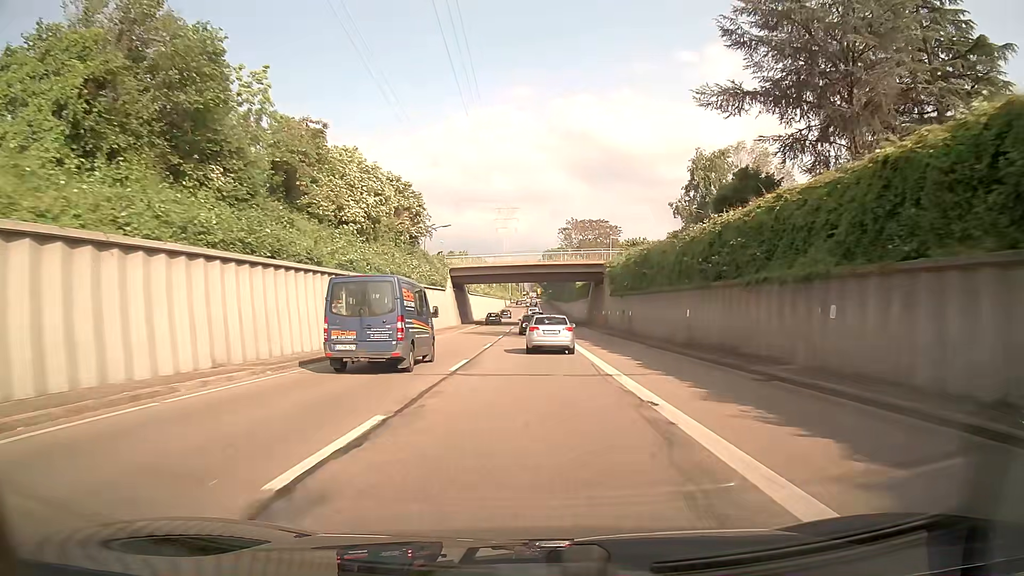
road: trunk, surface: asphalt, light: Day
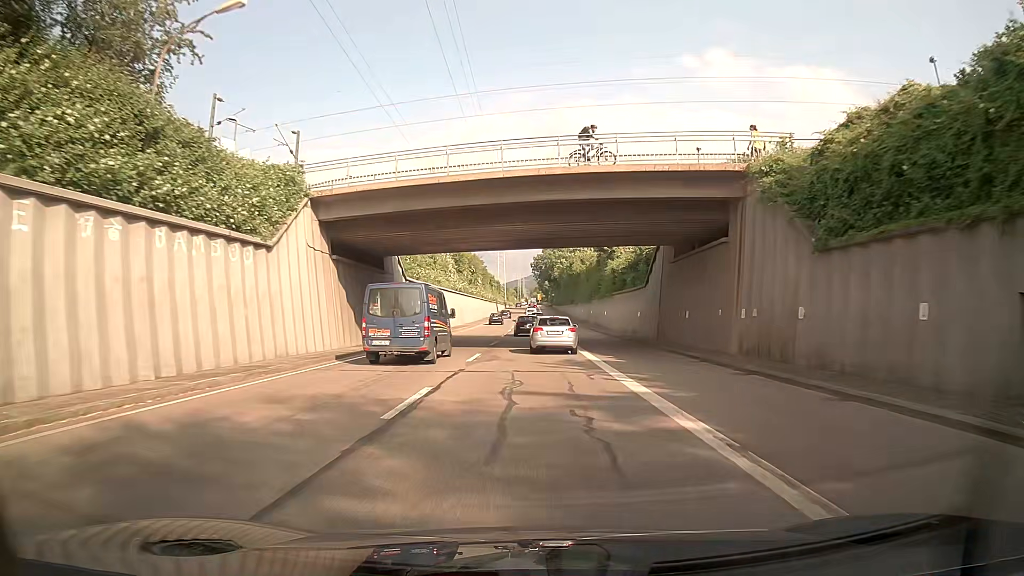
(0.0, +44.4) m; 0°
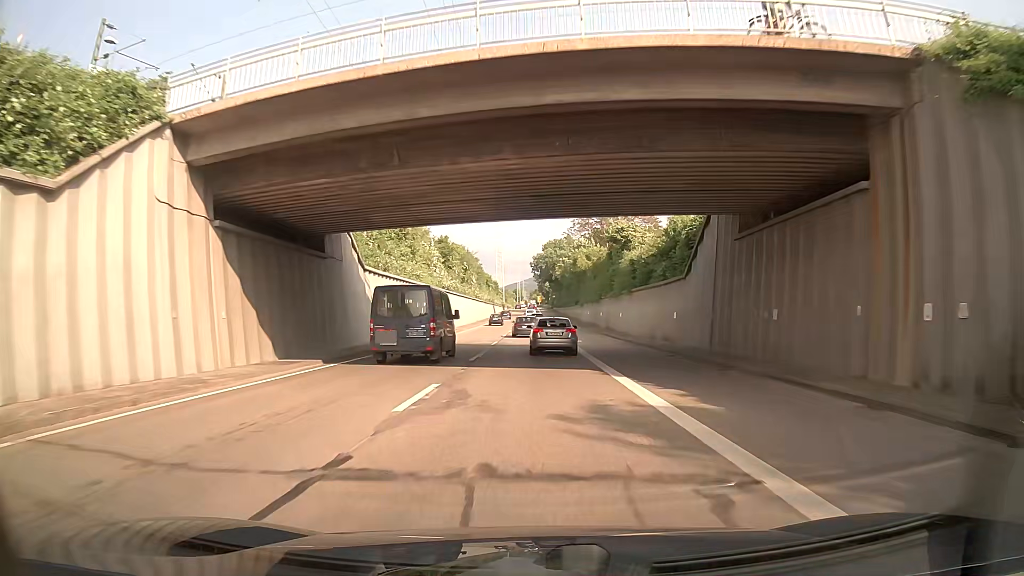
(0.0, +11.3) m; 0°
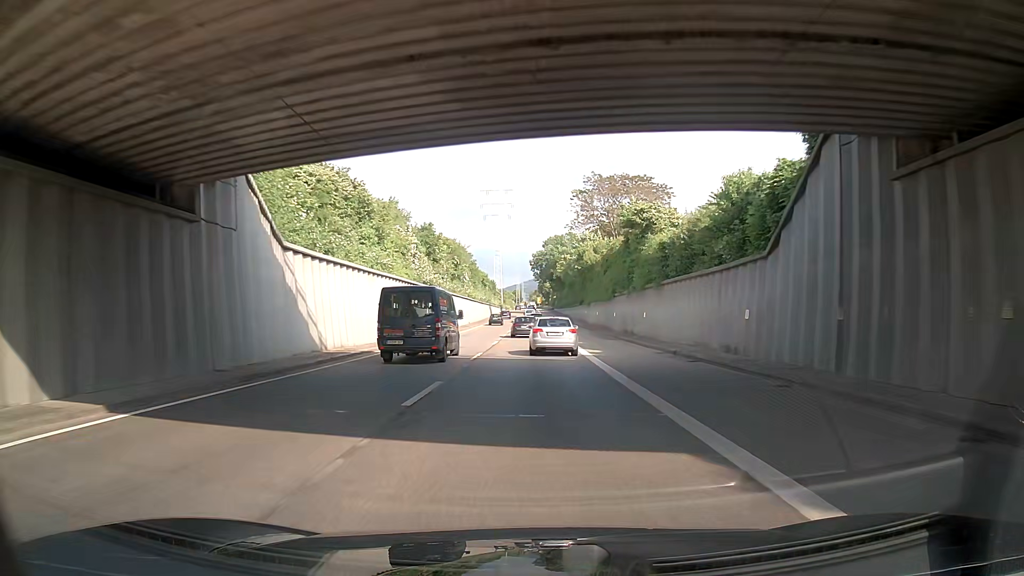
(0.0, +11.4) m; 0°
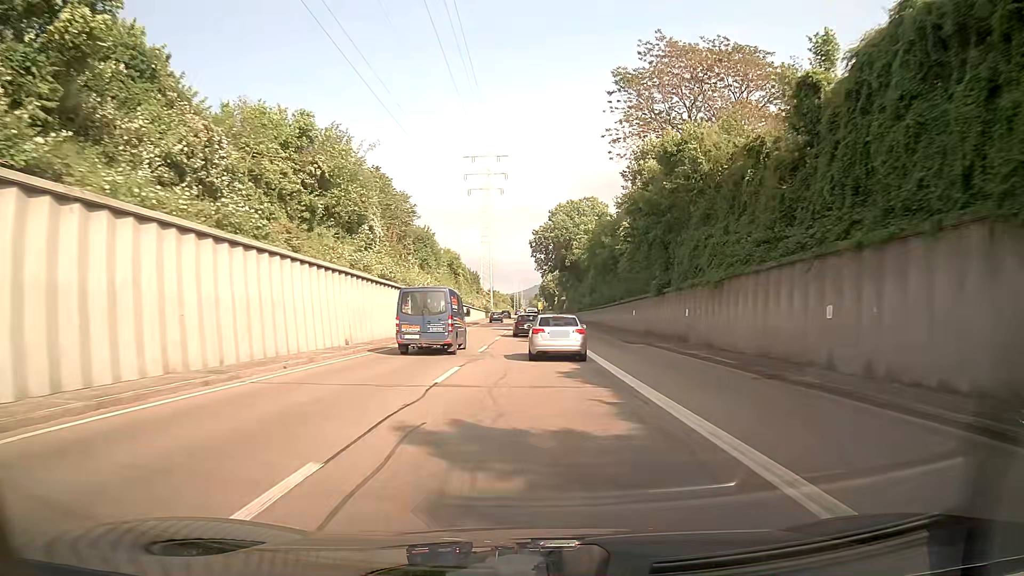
(-0.6, +56.7) m; 0°
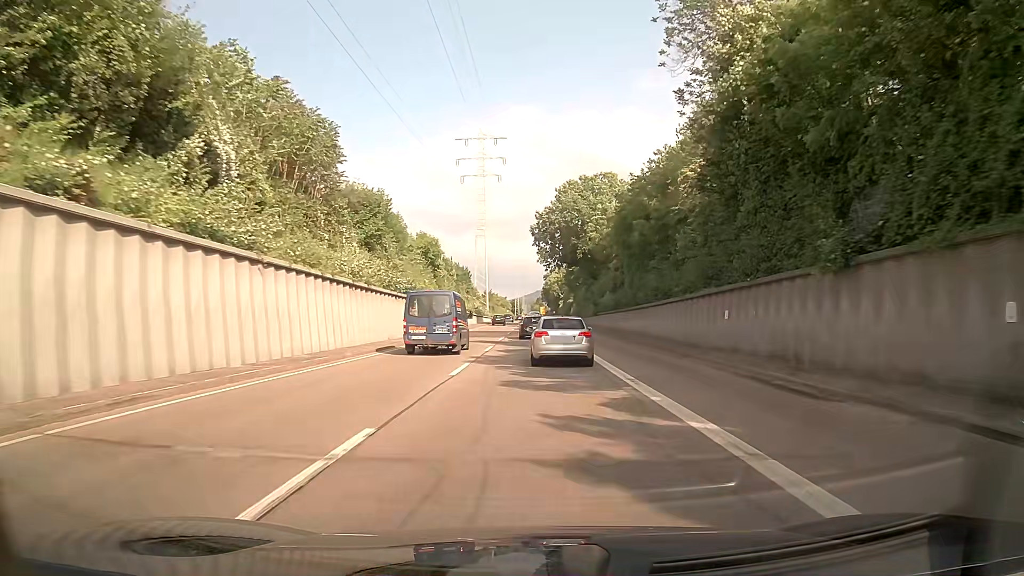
(+0.2, +21.8) m; 0°
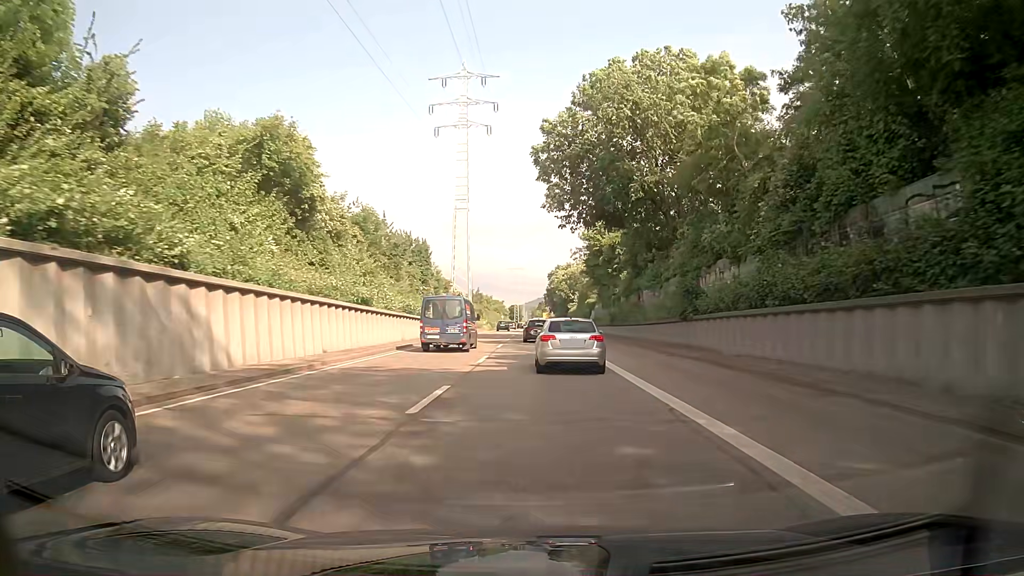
(0.0, +42.5) m; 0°
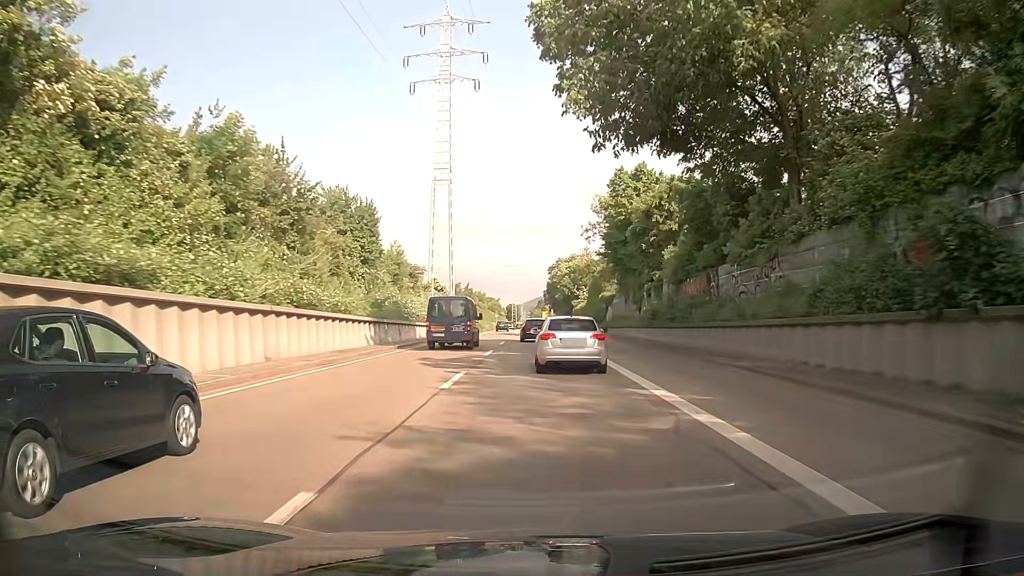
(+0.2, +20.6) m; +1°
(0, +10) (0, +20) (0, +30) (0, +40) (0, +50) (0, +60) (0, +70) (0, +80) (0, +90) (0, +100) m
